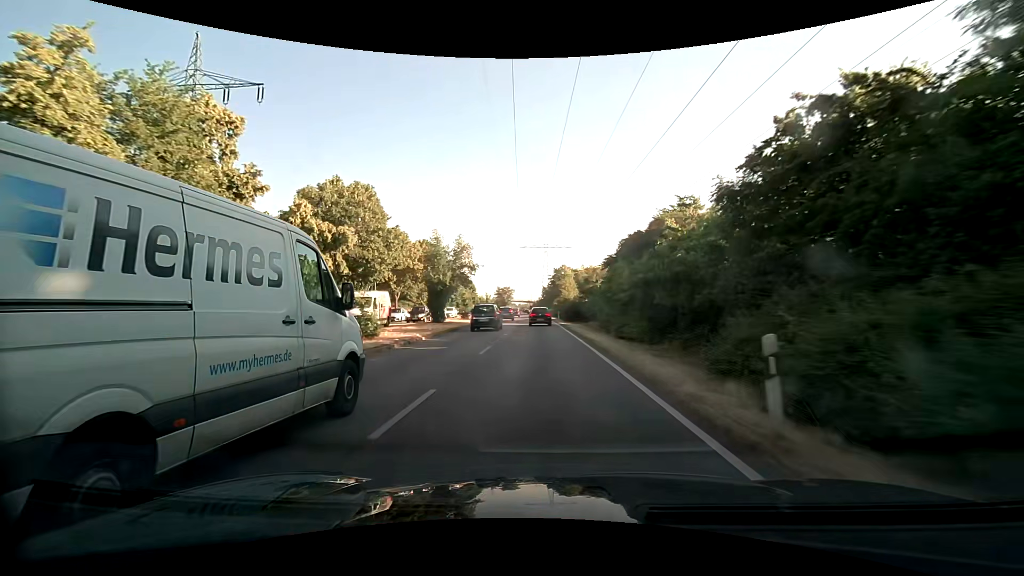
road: primary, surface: asphalt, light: Day
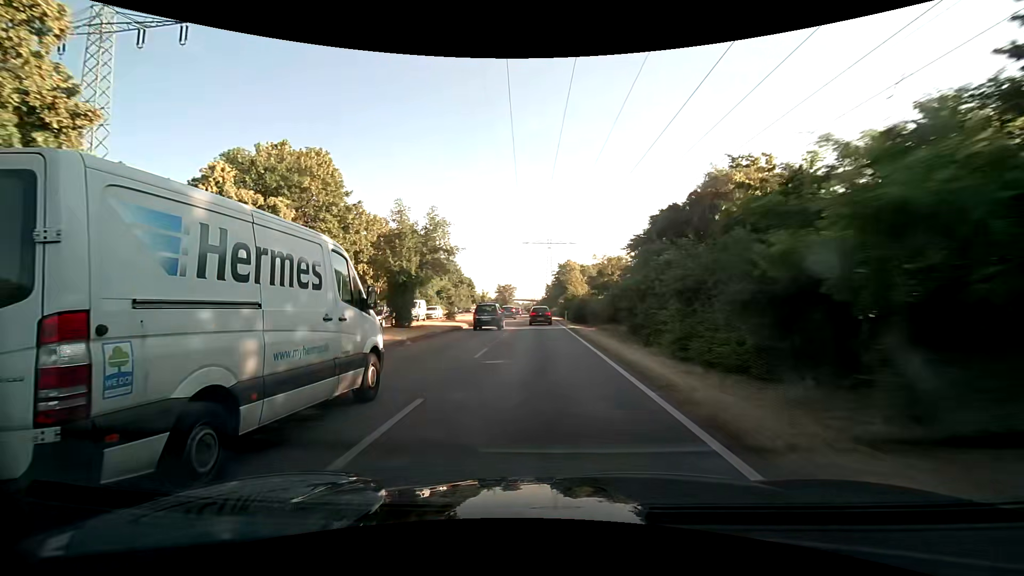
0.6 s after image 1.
(0.0, +10.3) m; 0°
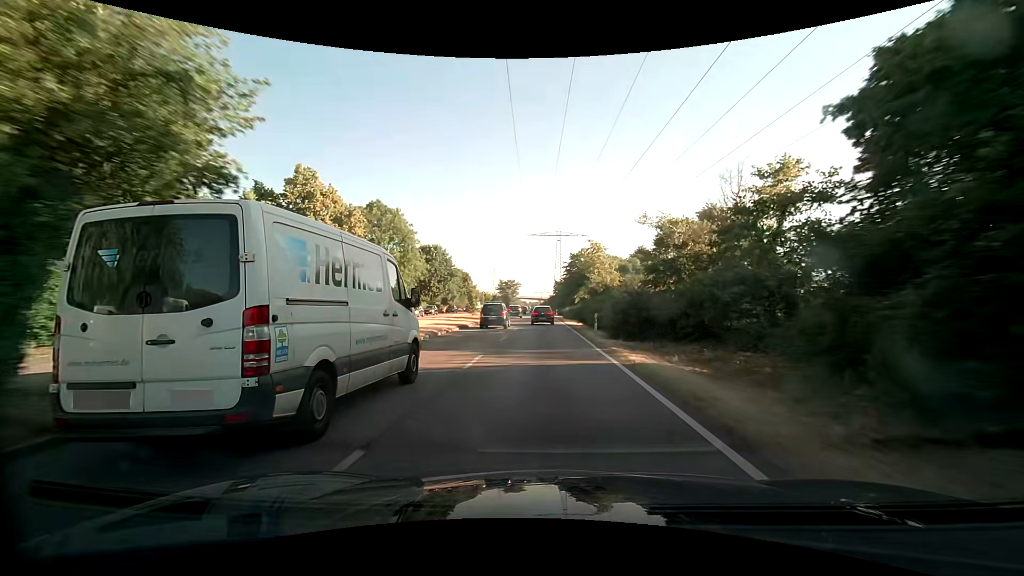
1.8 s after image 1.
(-0.2, +20.8) m; -1°
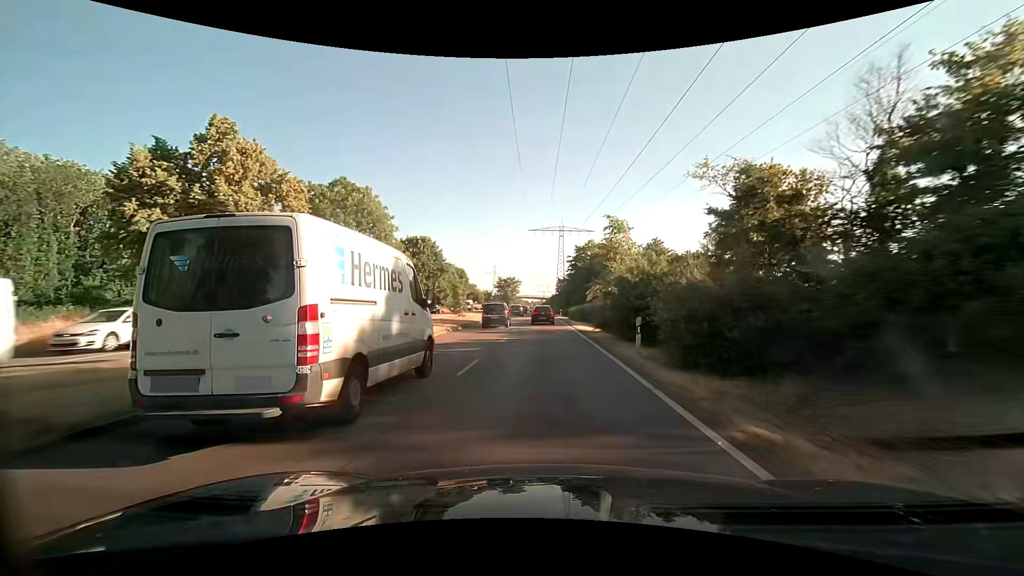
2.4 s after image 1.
(0.0, +10.5) m; 0°
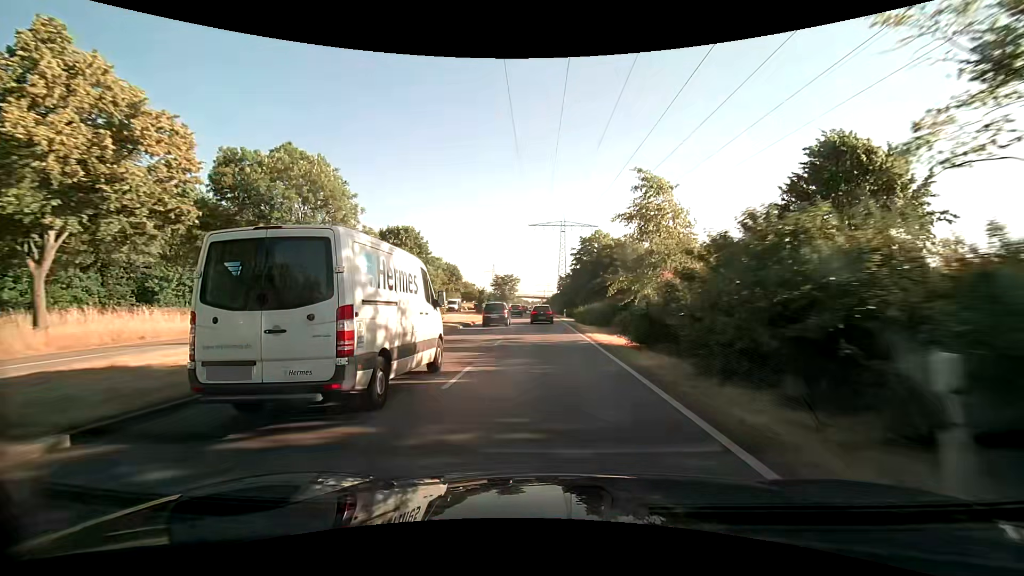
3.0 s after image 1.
(0.0, +10.5) m; 0°
